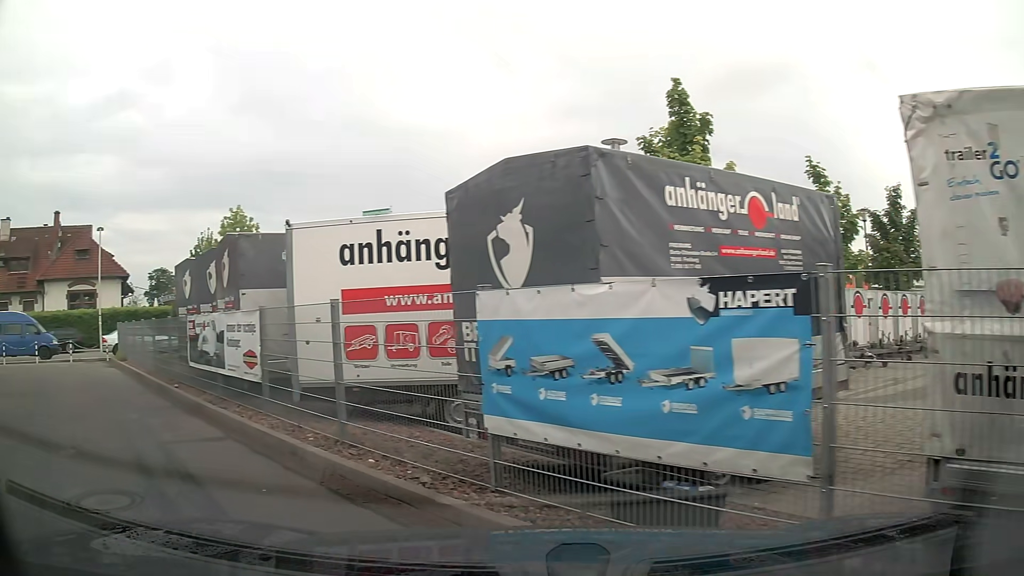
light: Day
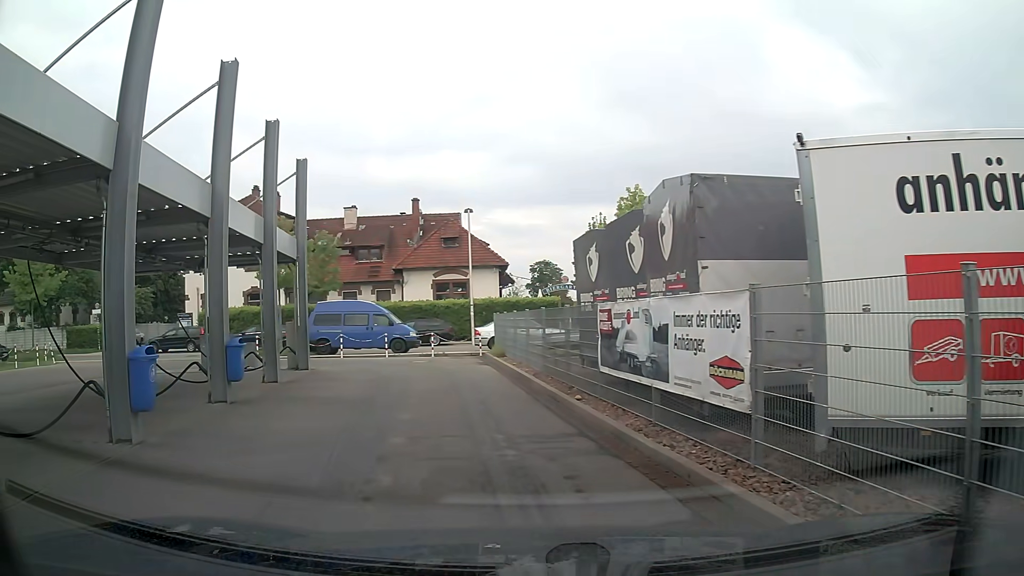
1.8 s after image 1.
(-1.3, +3.9) m; -30°
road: service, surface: asphalt
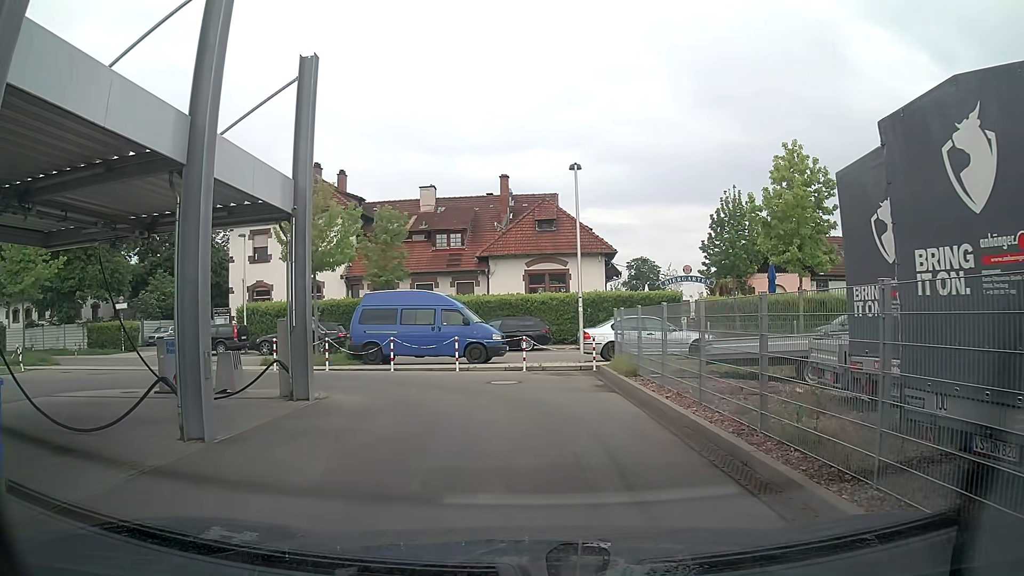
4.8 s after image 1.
(-1.2, +8.2) m; -9°
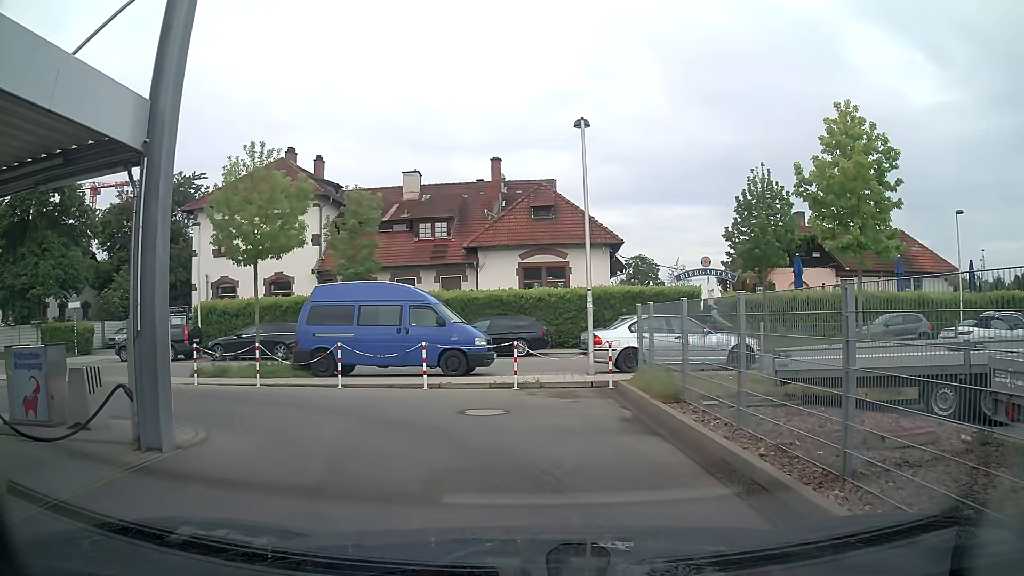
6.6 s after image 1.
(0.0, +4.7) m; -1°
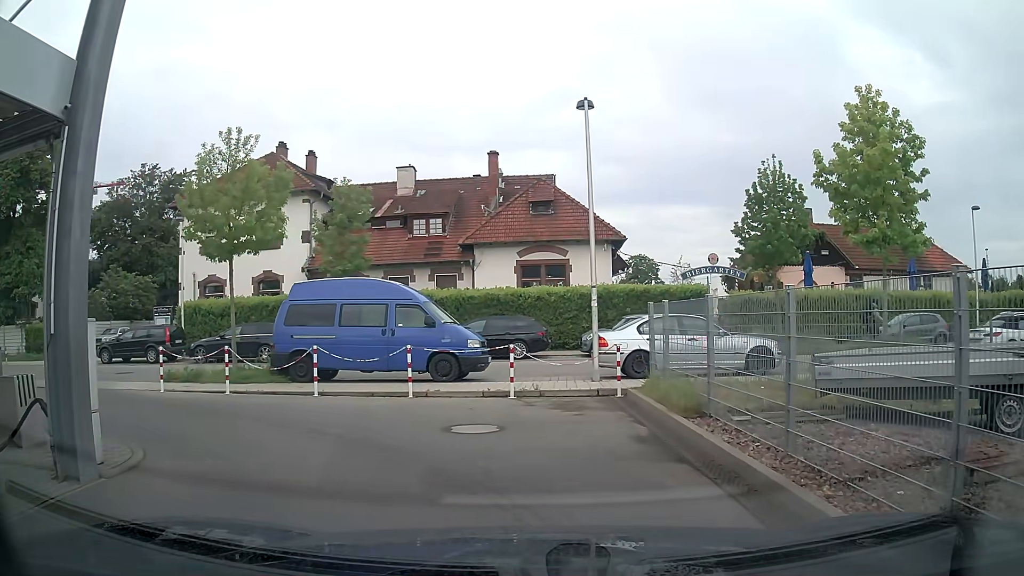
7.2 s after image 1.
(0.0, +1.5) m; +1°
